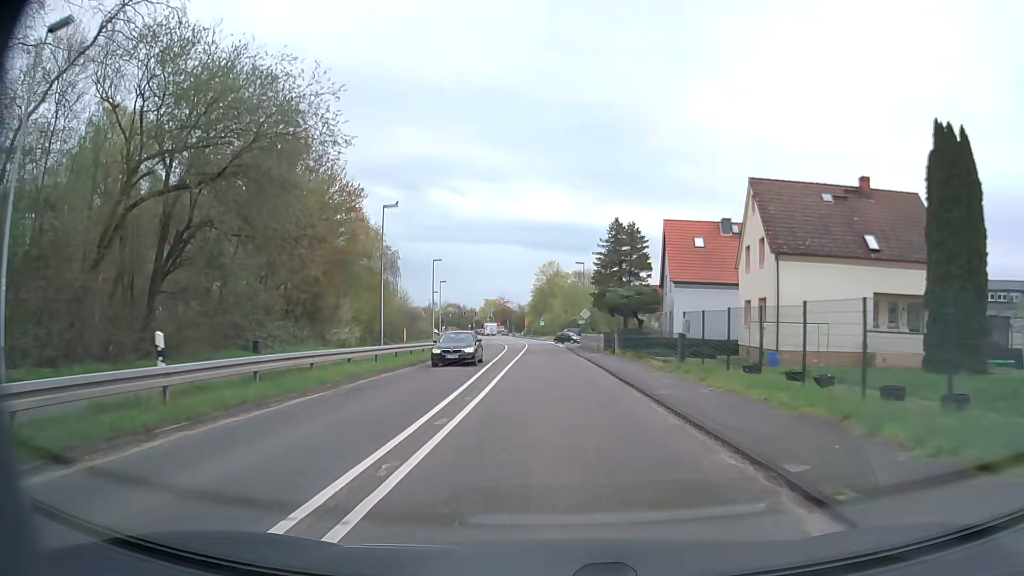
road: secondary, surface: asphalt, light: Day
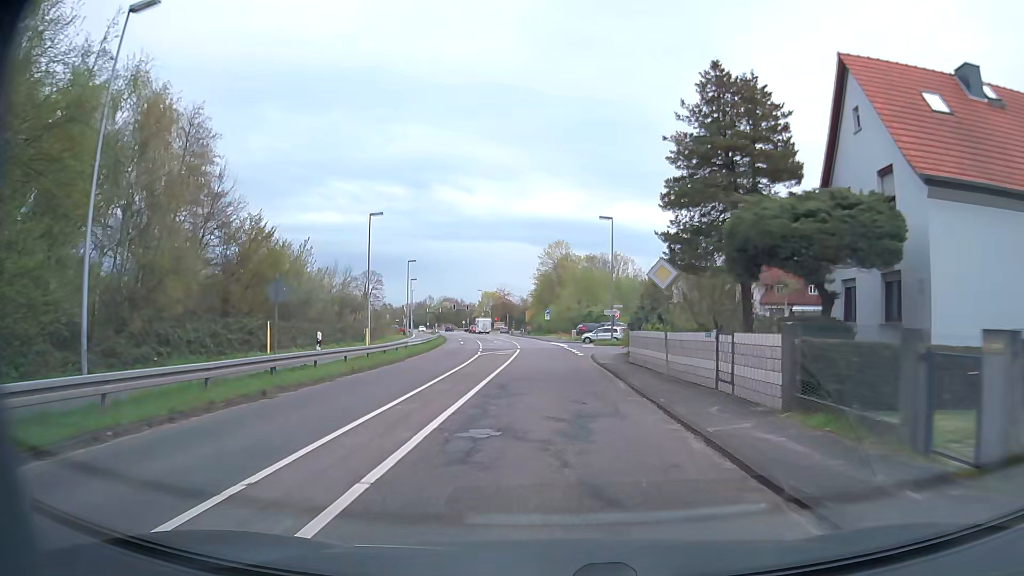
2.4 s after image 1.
(-0.2, +32.8) m; 0°
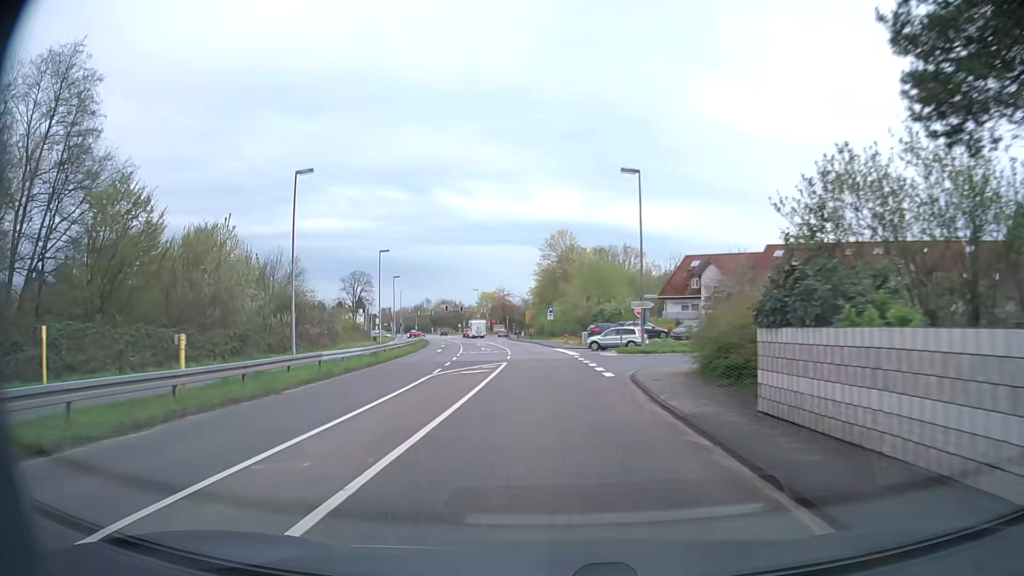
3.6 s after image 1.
(-0.1, +16.4) m; -1°
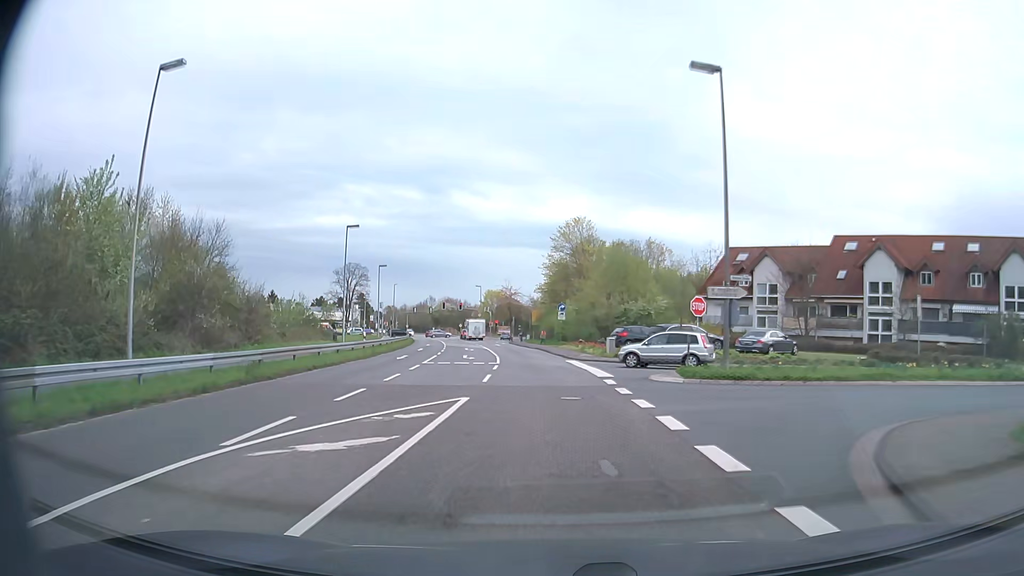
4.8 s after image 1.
(0.0, +16.3) m; -1°
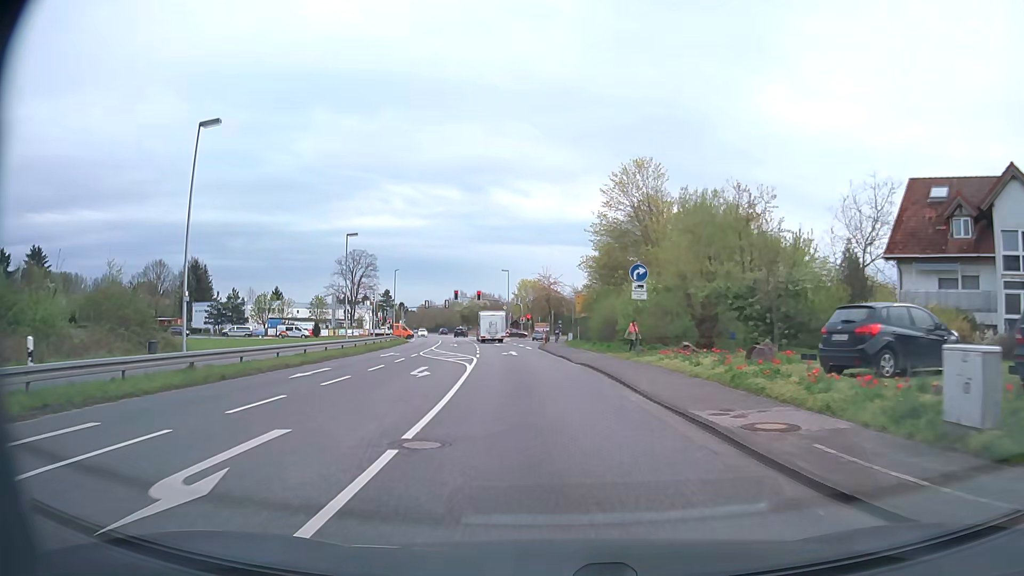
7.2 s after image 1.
(-0.6, +31.3) m; -3°
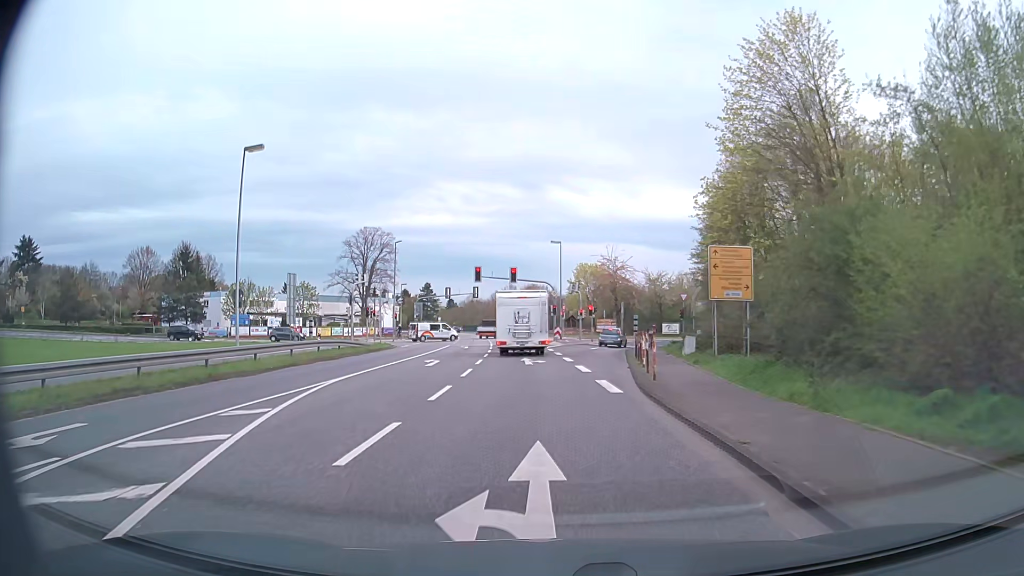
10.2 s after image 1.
(-1.5, +32.0) m; -5°
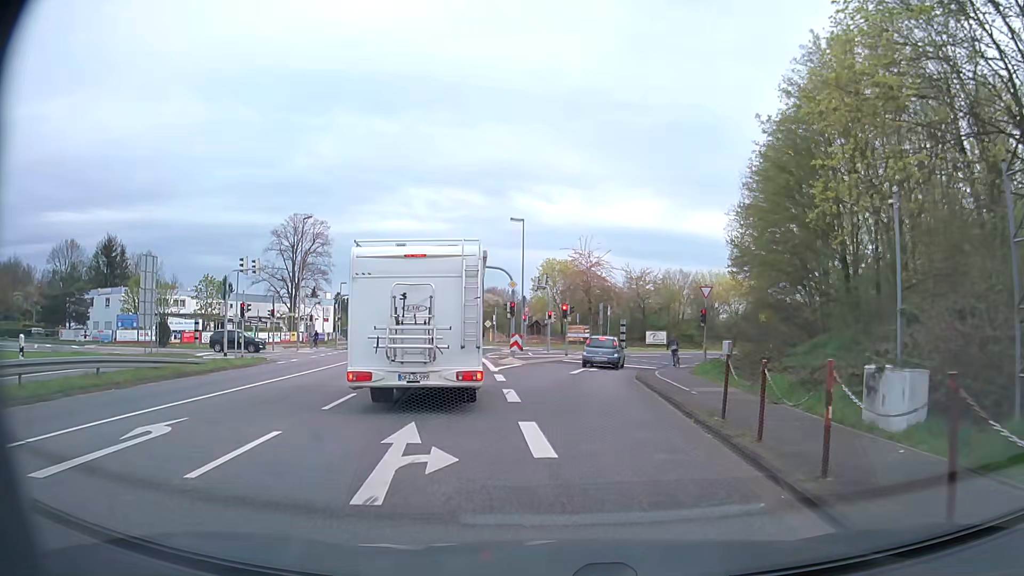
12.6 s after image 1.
(+0.2, +18.4) m; +3°
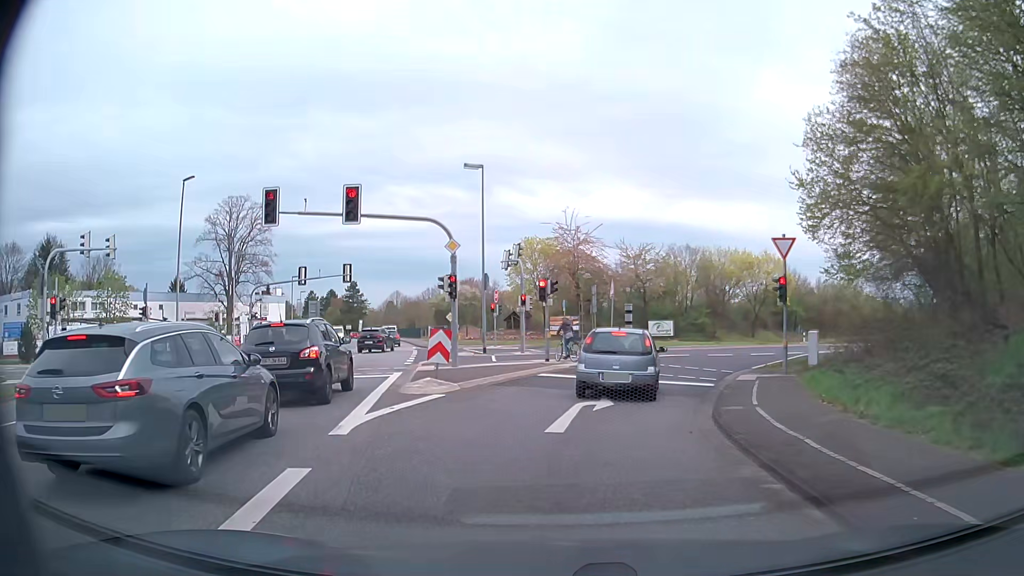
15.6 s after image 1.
(+0.6, +15.8) m; +1°
